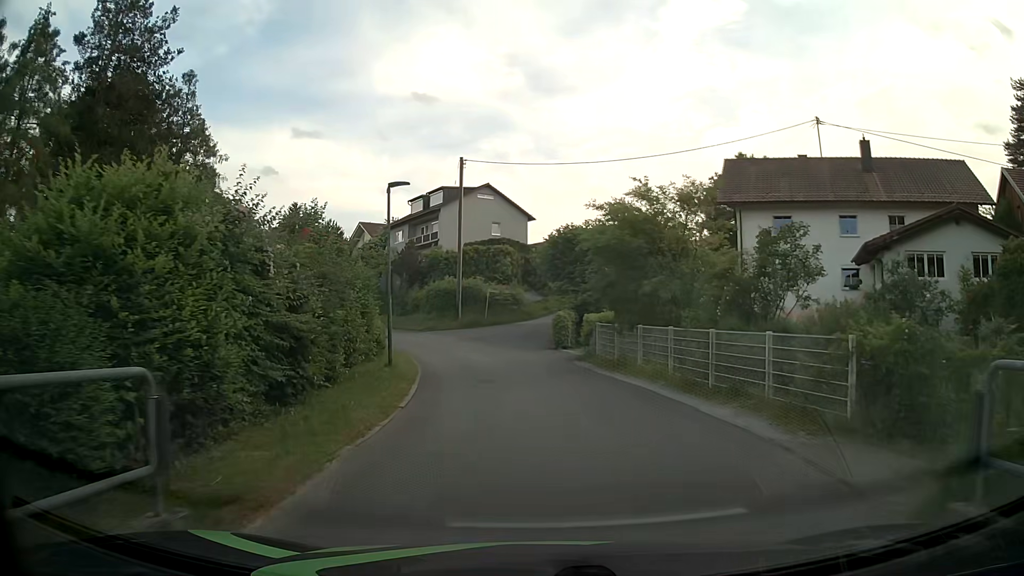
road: residential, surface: asphalt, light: Day
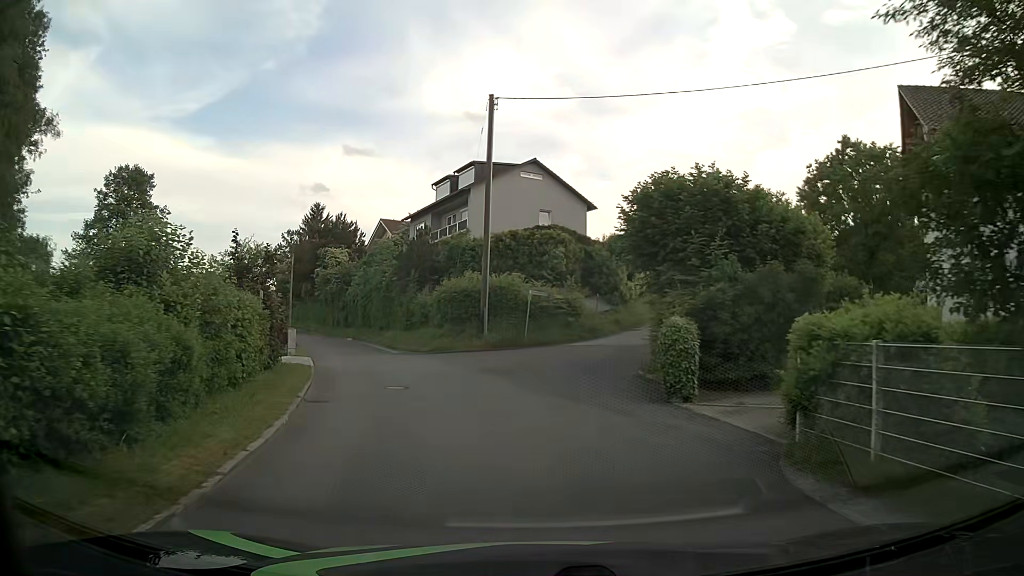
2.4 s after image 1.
(-0.5, +16.7) m; -5°
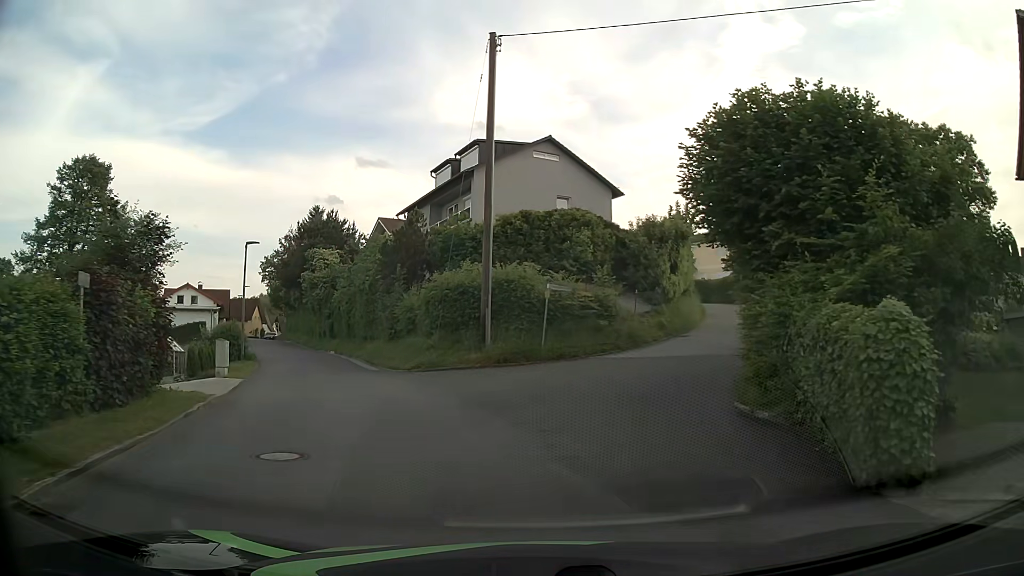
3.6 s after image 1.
(0.0, +8.1) m; -1°
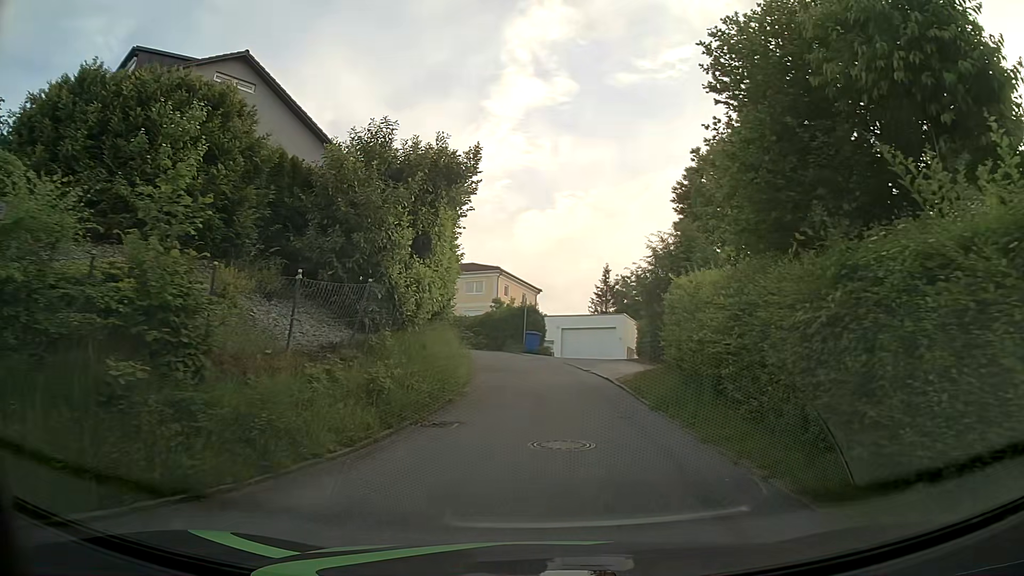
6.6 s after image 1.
(+2.8, +17.8) m; +22°
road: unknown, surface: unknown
